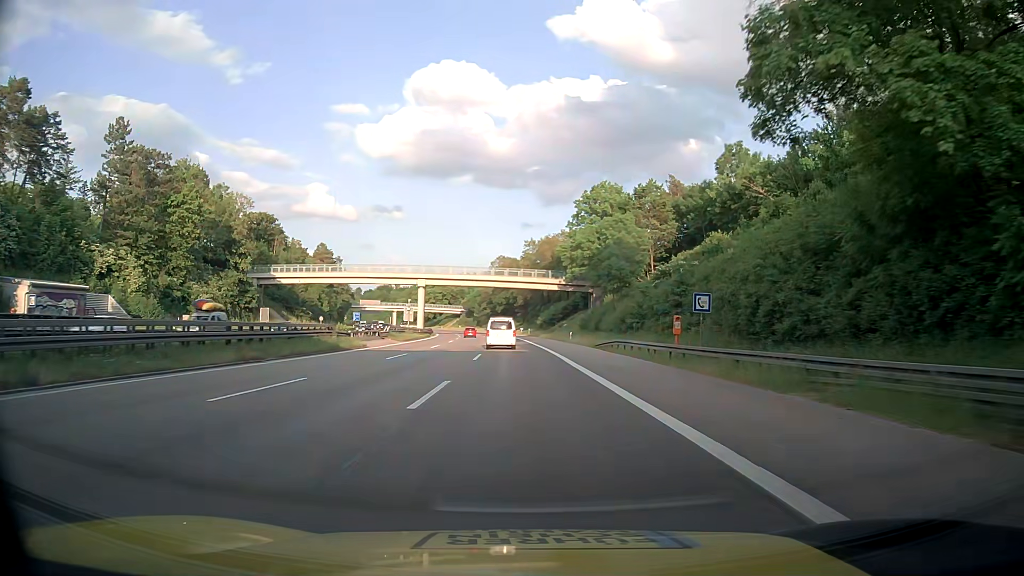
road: motorway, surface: asphalt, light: Day
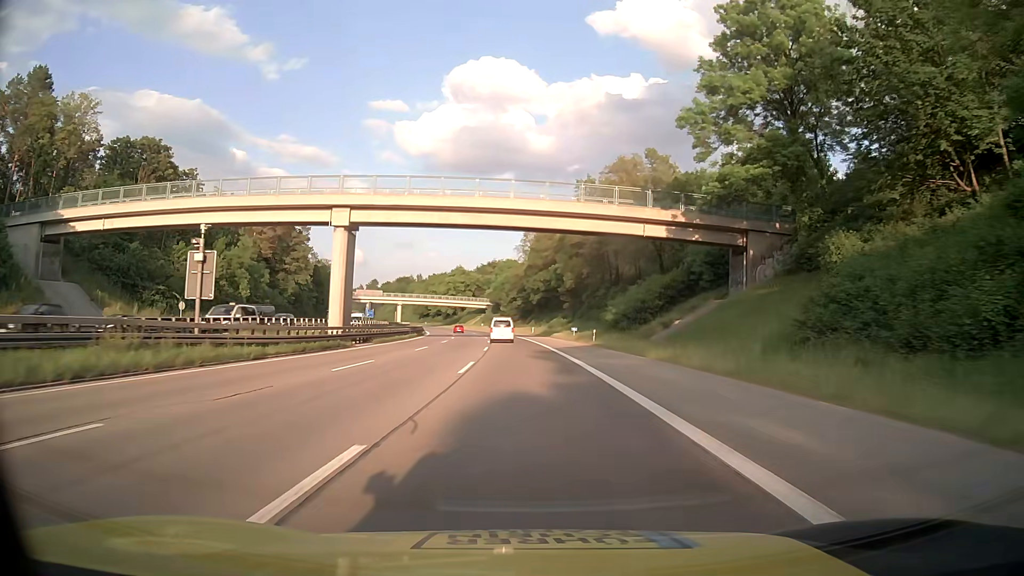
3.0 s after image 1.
(-0.7, +64.2) m; -3°
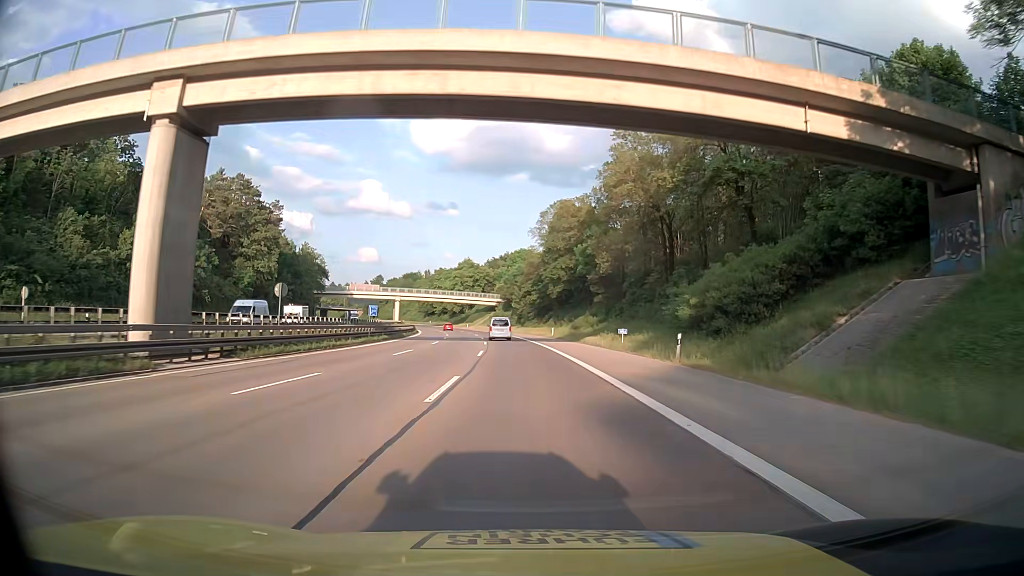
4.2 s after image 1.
(-0.3, +25.7) m; -1°
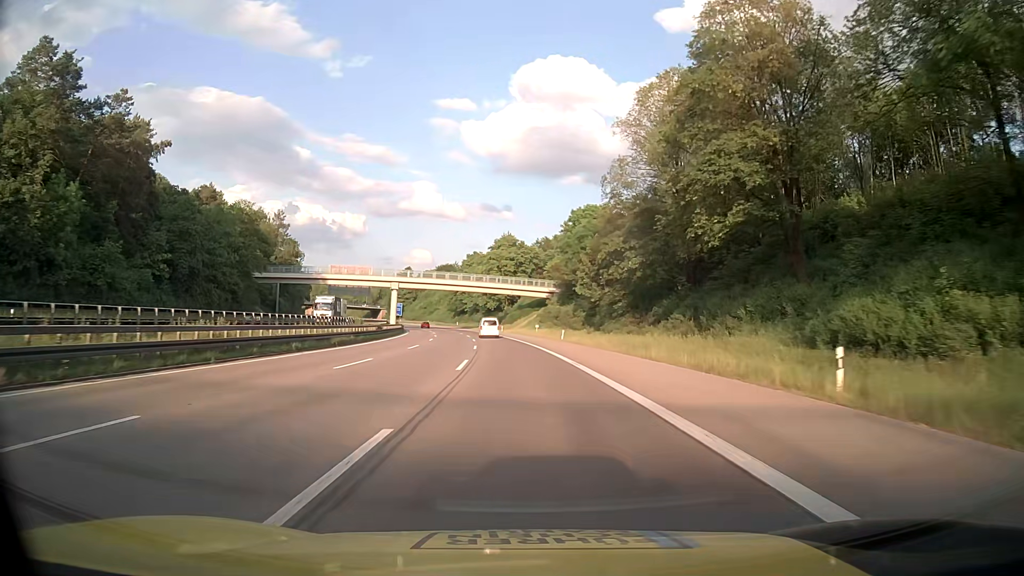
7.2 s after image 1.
(-2.1, +64.2) m; -4°
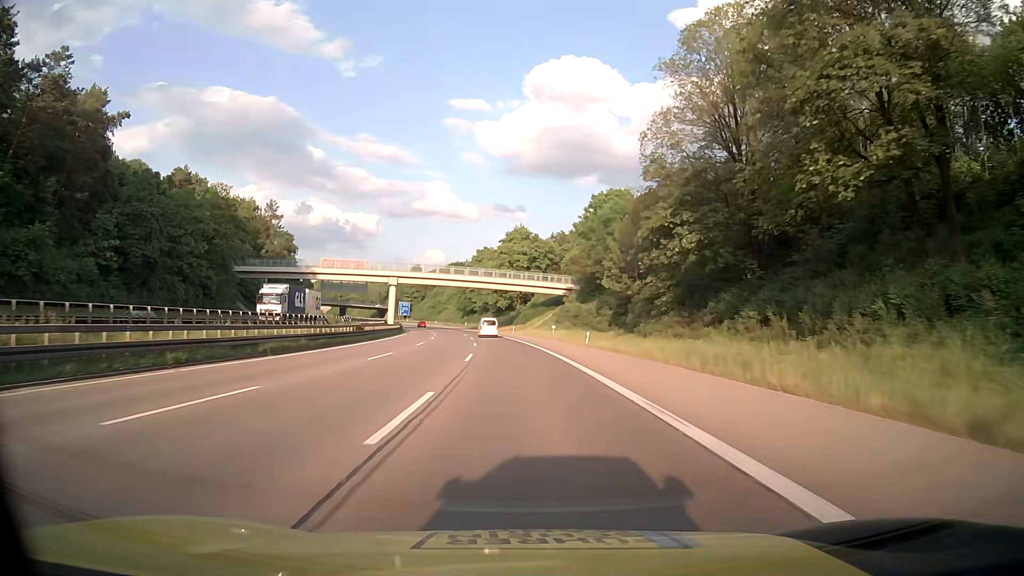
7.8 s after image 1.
(-0.1, +12.9) m; -1°
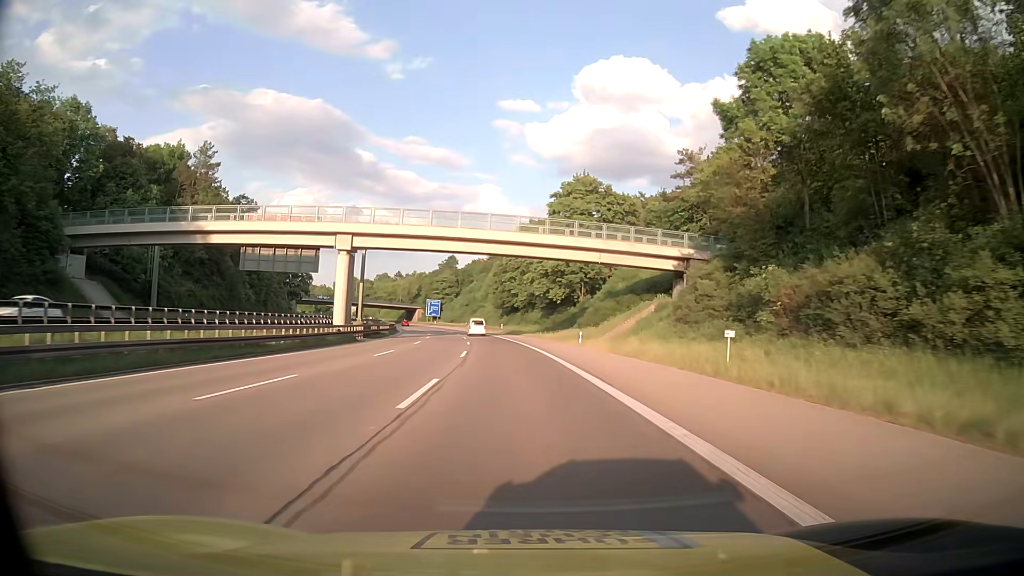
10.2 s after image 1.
(-2.1, +51.4) m; -4°
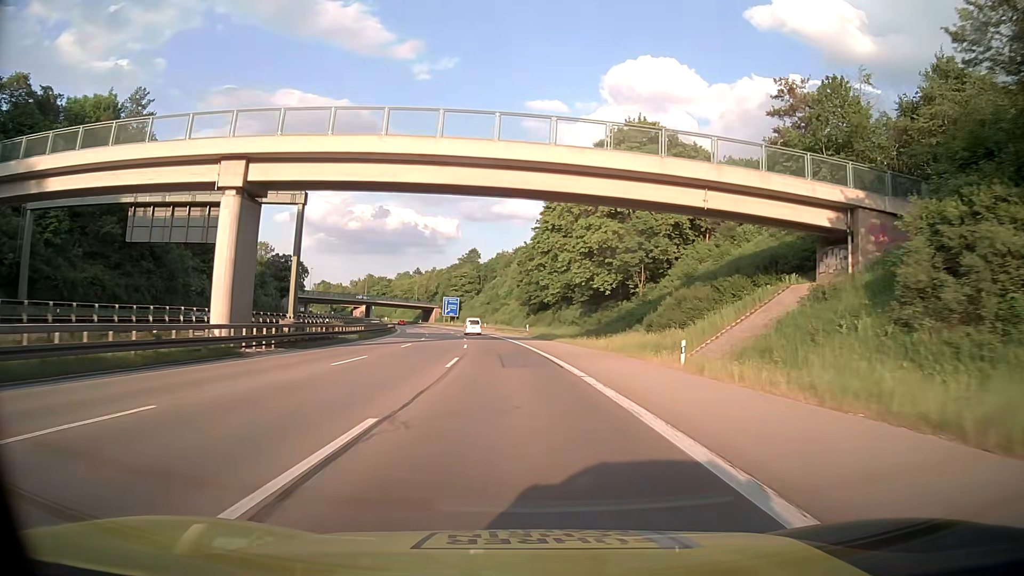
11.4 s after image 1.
(-0.6, +25.7) m; -3°
